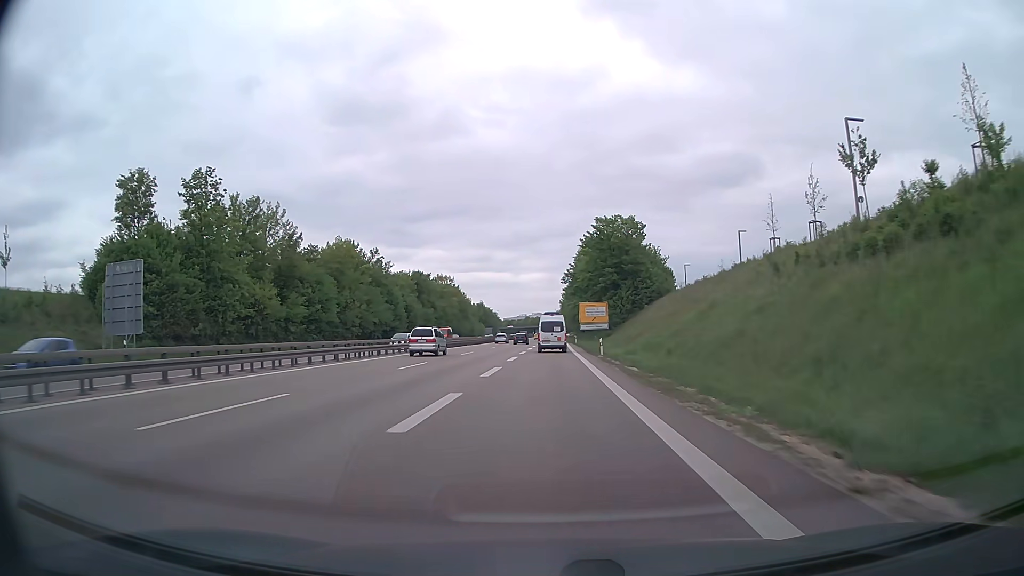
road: trunk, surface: asphalt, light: Day
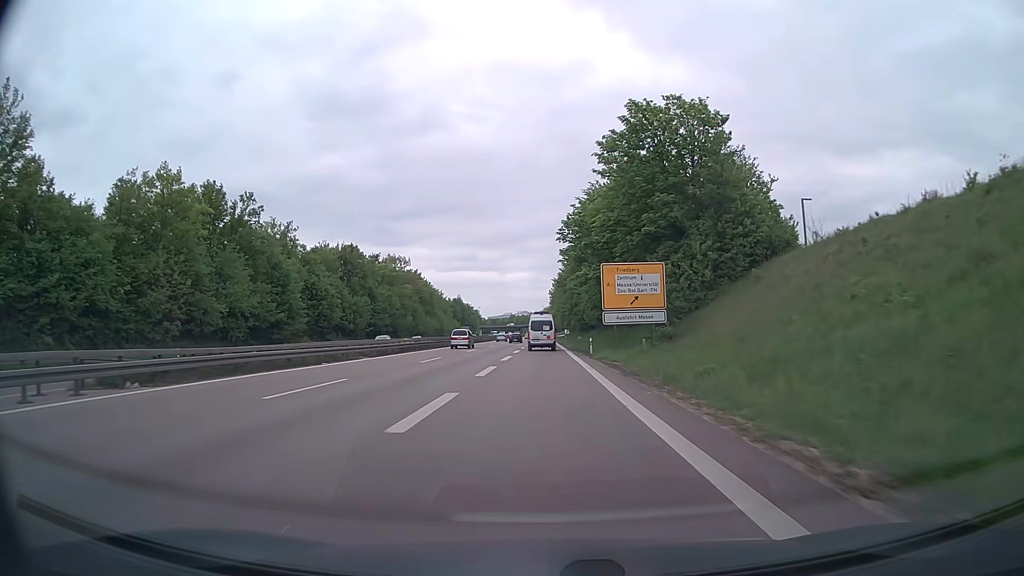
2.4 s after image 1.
(+0.5, +48.1) m; +1°
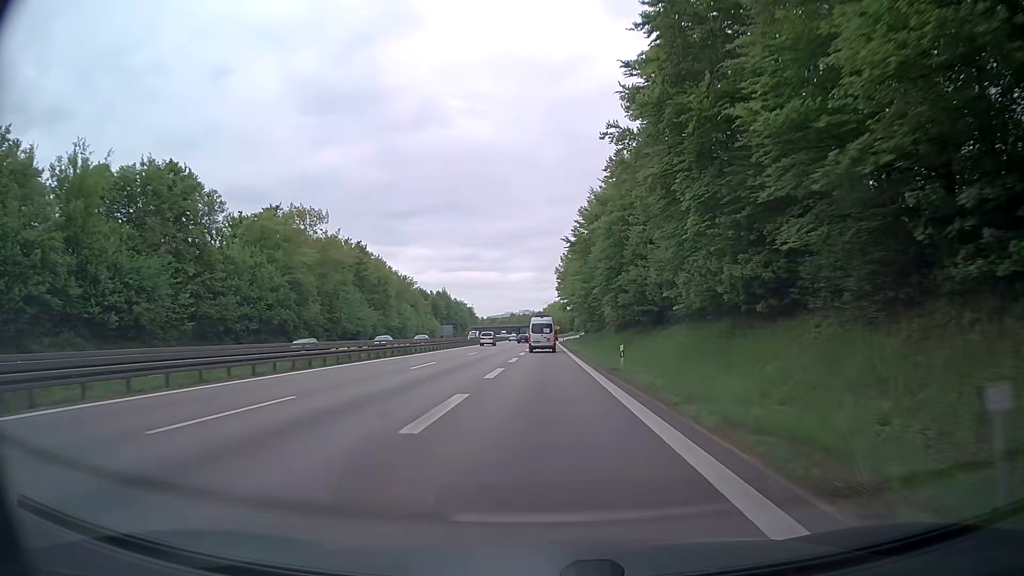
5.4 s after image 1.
(-0.1, +60.1) m; 0°
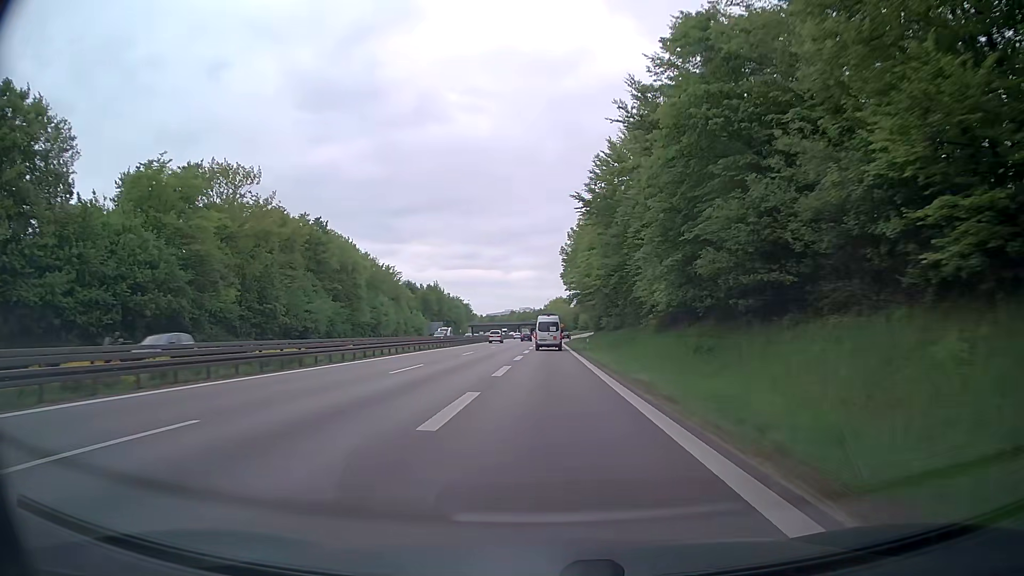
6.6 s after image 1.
(-0.2, +23.9) m; 0°
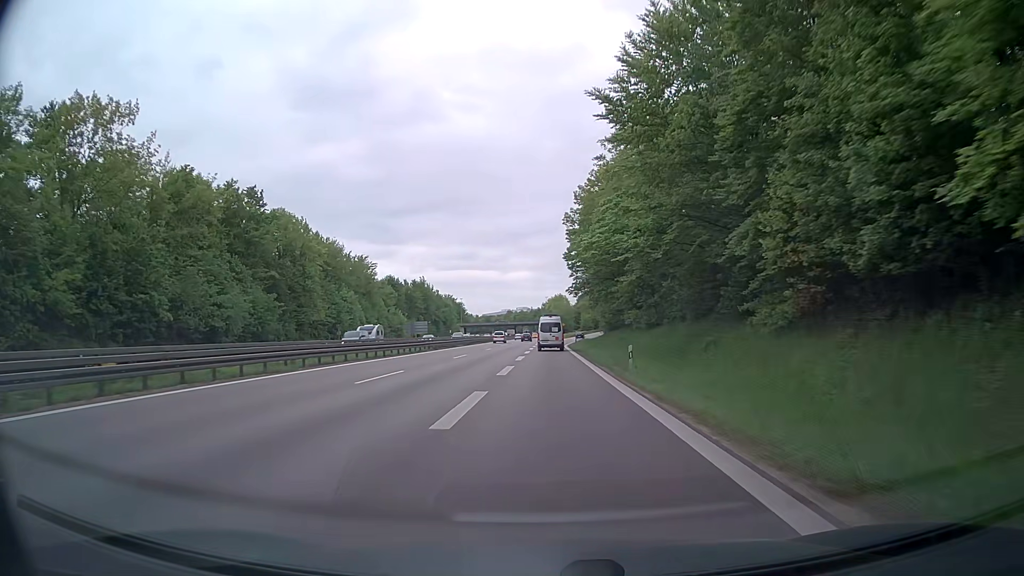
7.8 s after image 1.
(+0.1, +23.9) m; 0°
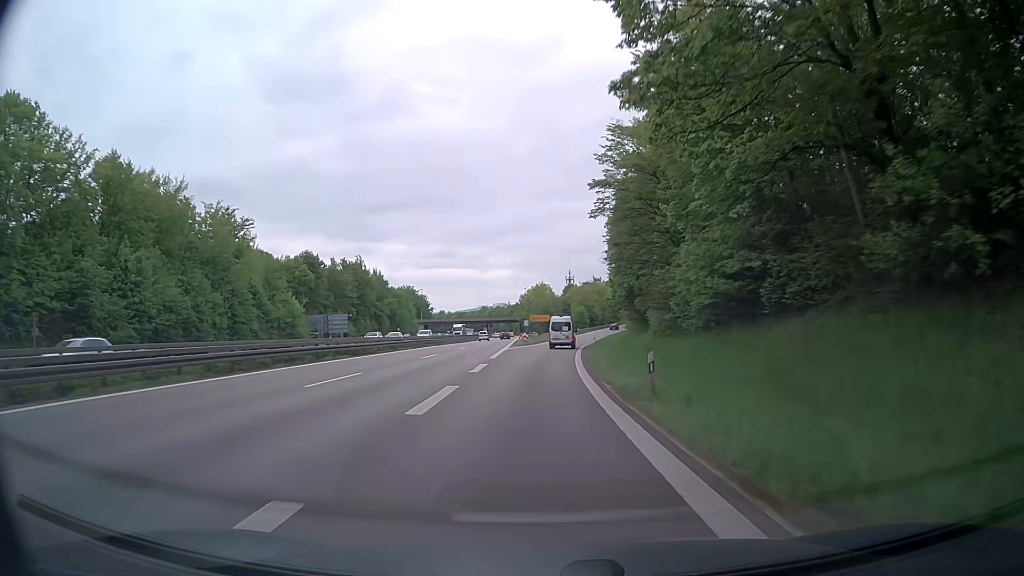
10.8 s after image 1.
(+0.6, +58.5) m; +2°
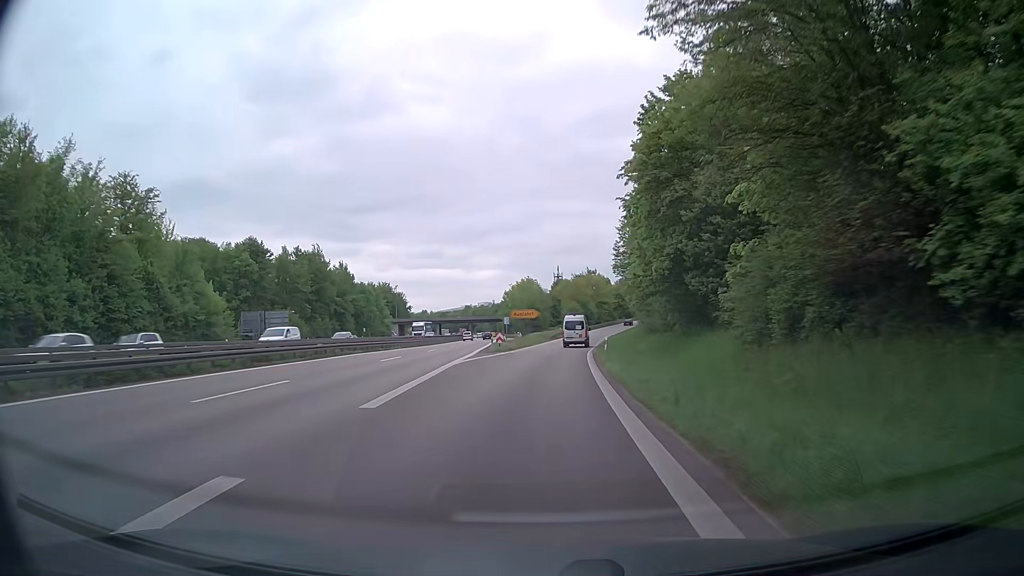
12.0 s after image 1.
(0.0, +23.2) m; +1°
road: trunk_link
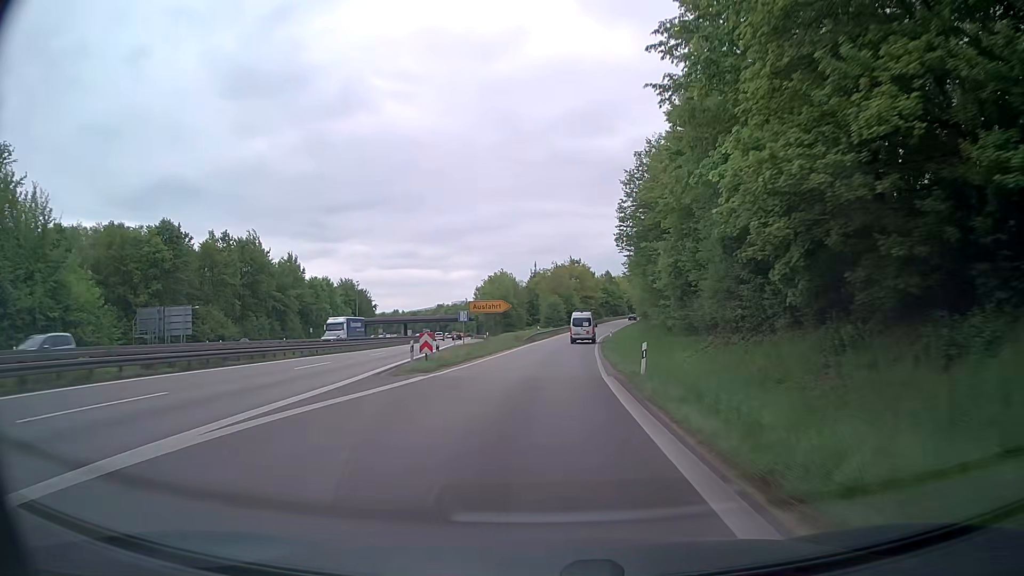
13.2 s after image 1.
(+0.4, +23.1) m; +2°
(0, +10) (0, +20) (+1, +30) (+1, +40) (+2, +50) (+3, +60) (+4, +70) (+5, +80) (+6, +90) (+8, +100) m
